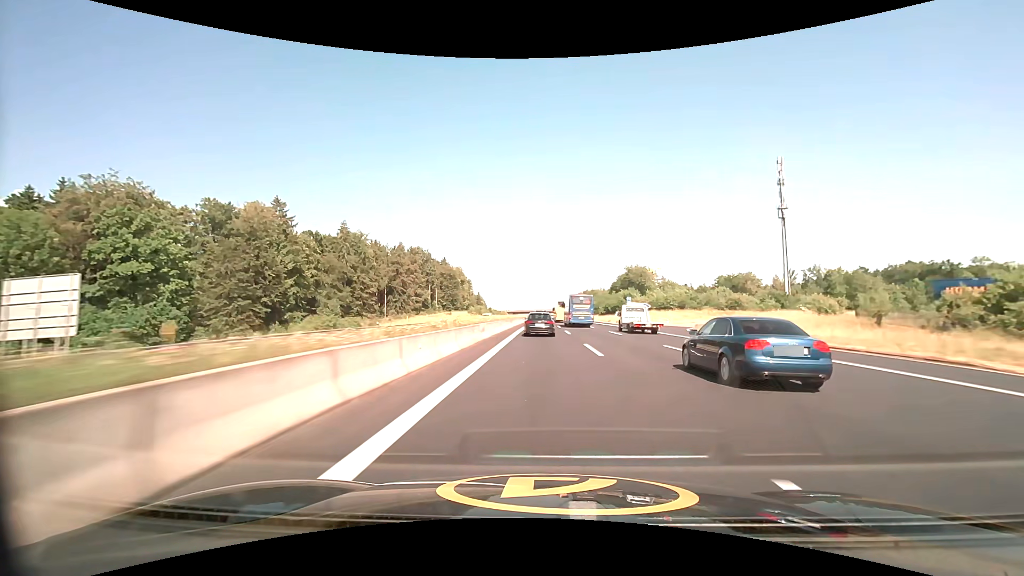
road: motorway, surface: asphalt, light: Day
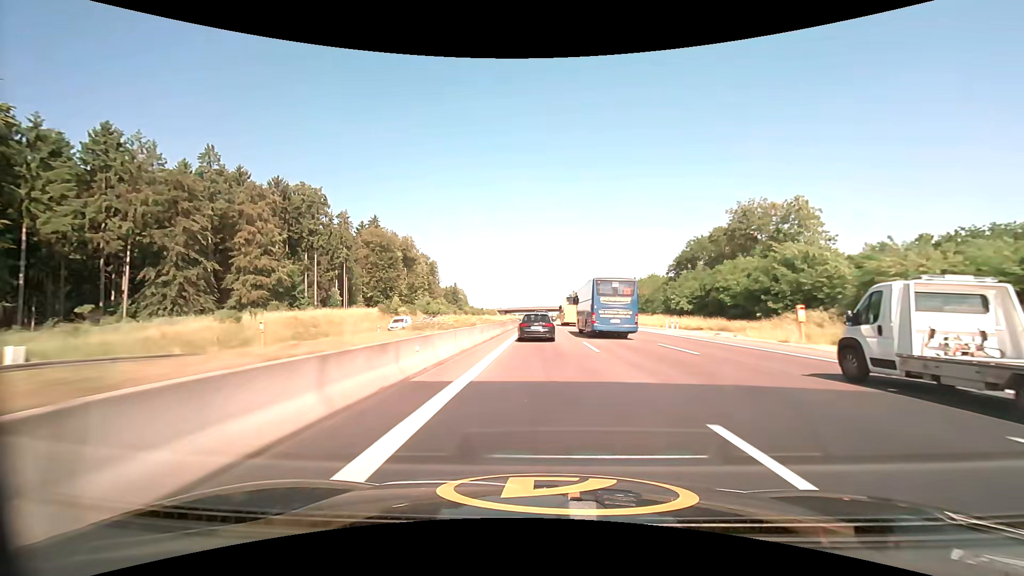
(-0.1, +106.0) m; 0°
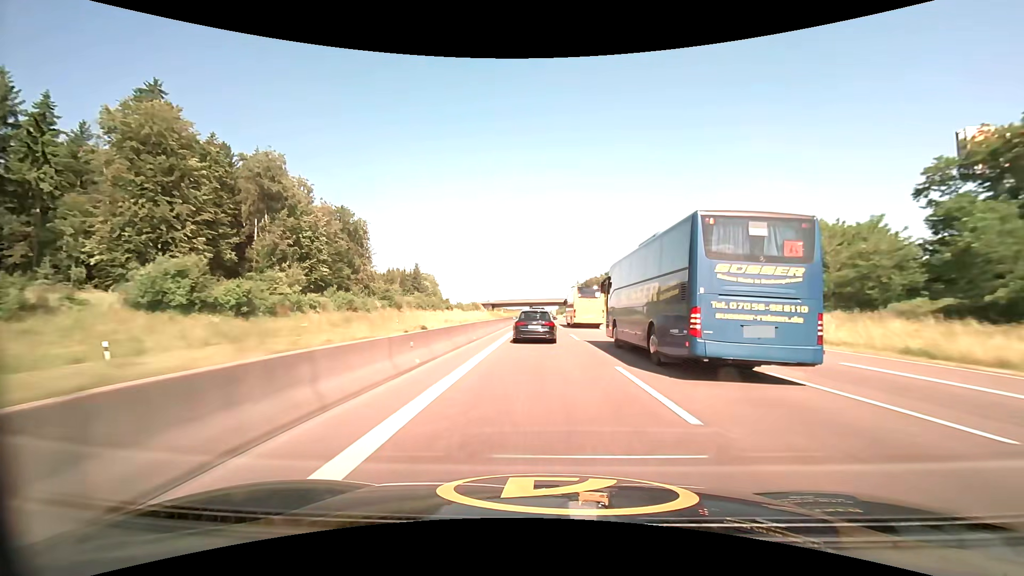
(+0.2, +83.5) m; 0°
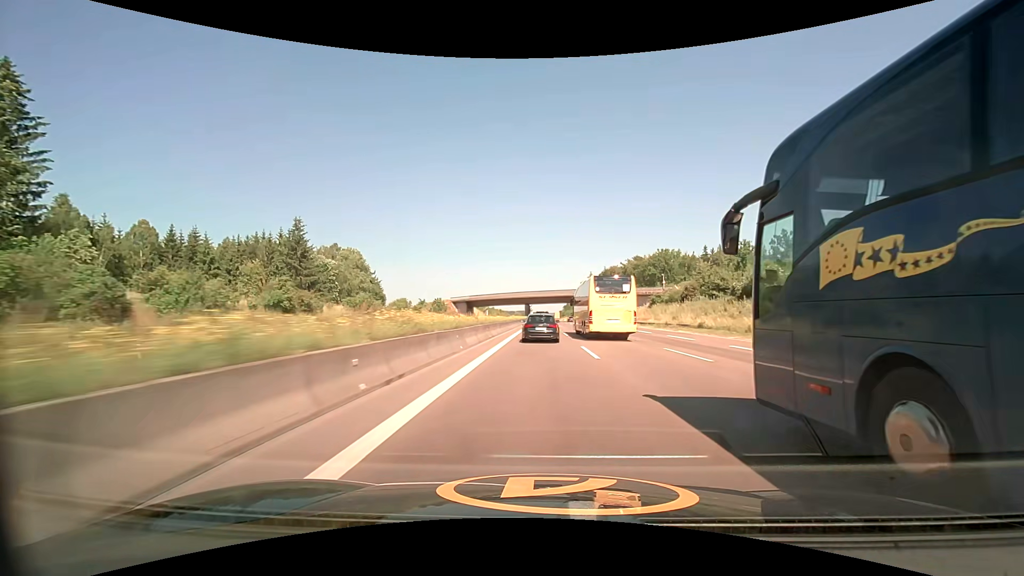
(-0.2, +98.0) m; 0°
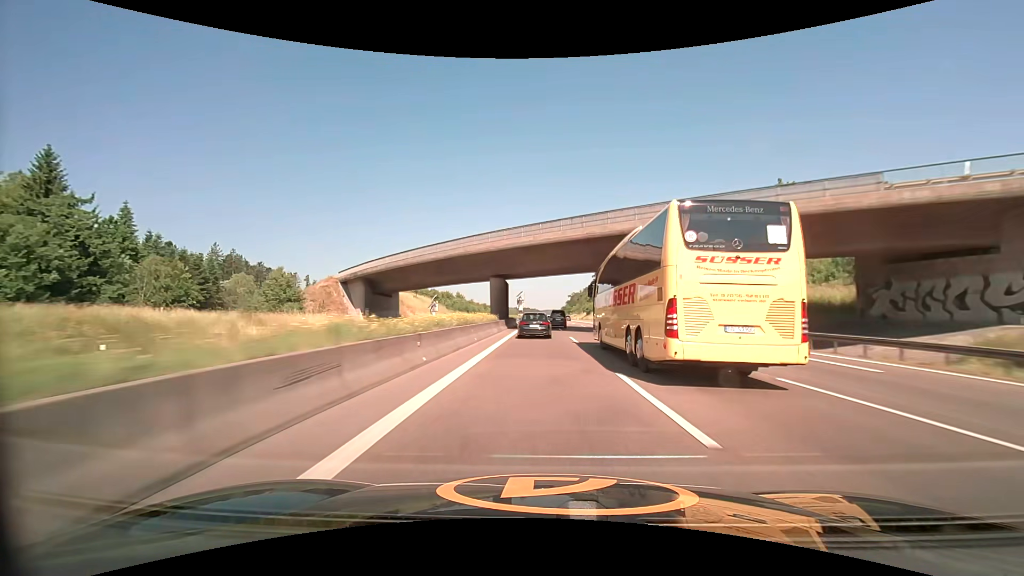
(0.0, +100.6) m; 0°
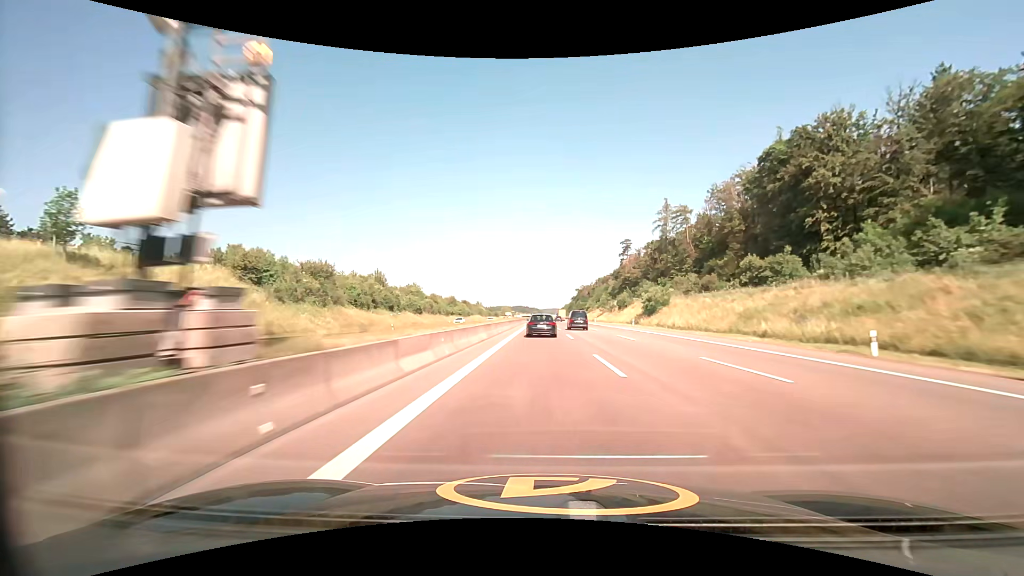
(-0.3, +102.6) m; 0°
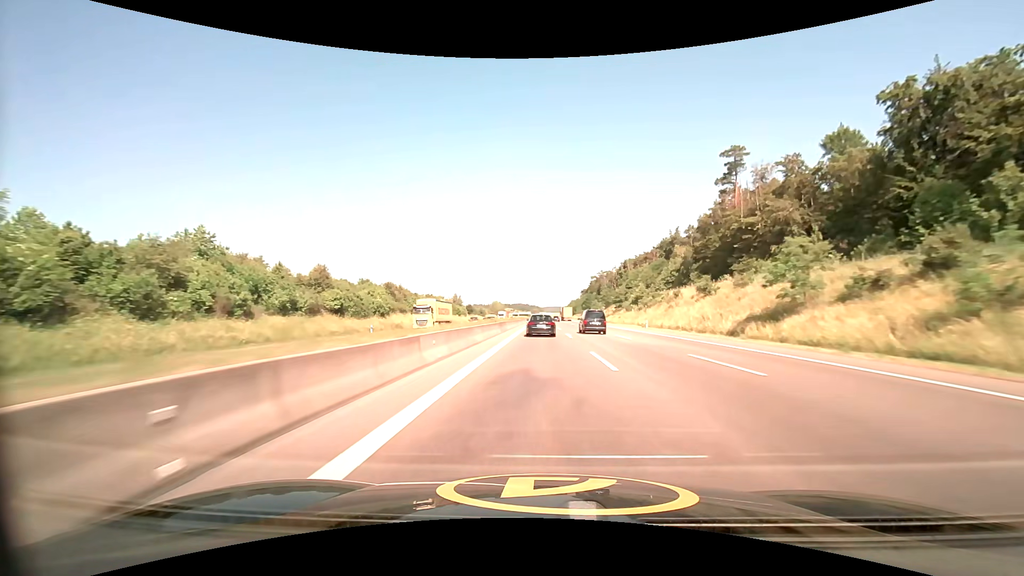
(-0.4, +106.9) m; 0°
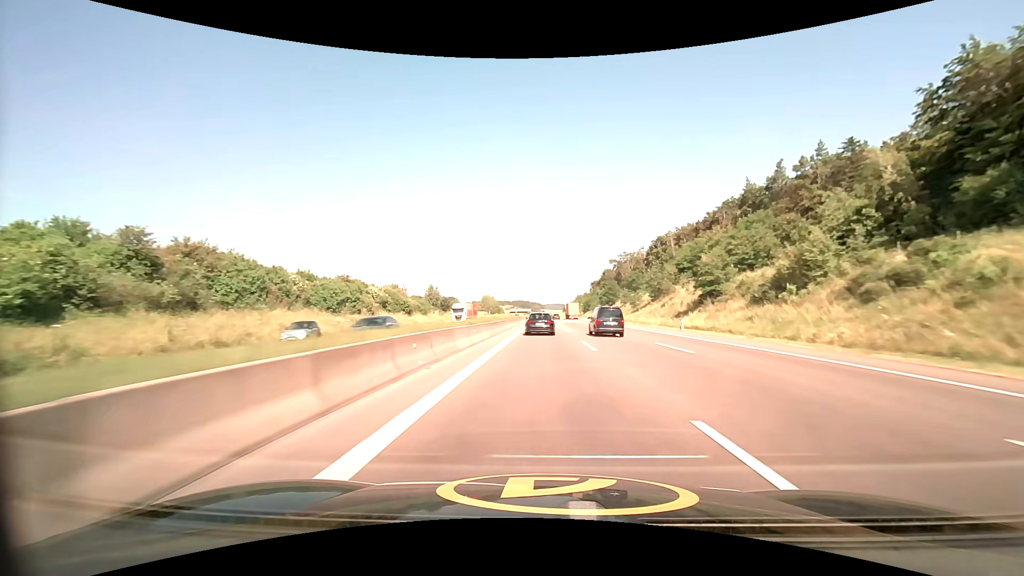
(-0.2, +65.8) m; 0°
(0, +10) (0, +20) (0, +30) (0, +40) (0, +50) (0, +60) (0, +70) (0, +80) (0, +90) (0, +100) m
